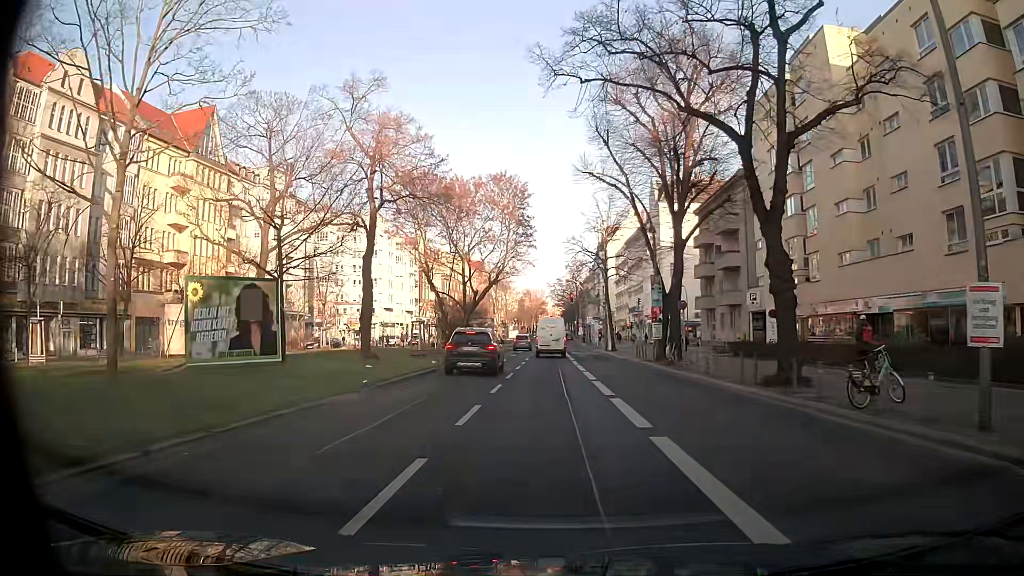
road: primary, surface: asphalt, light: Day
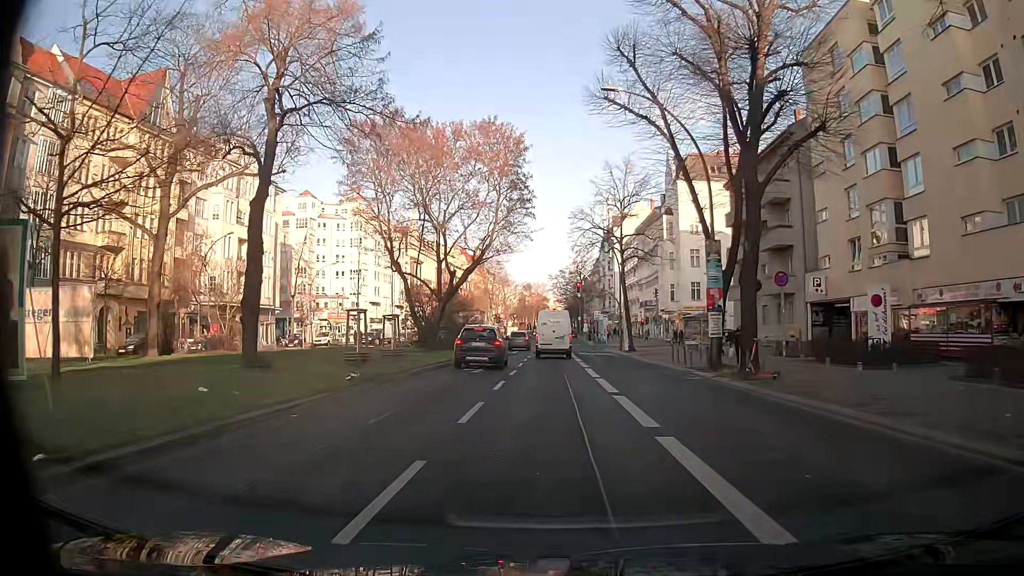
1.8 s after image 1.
(+0.1, +12.3) m; 0°
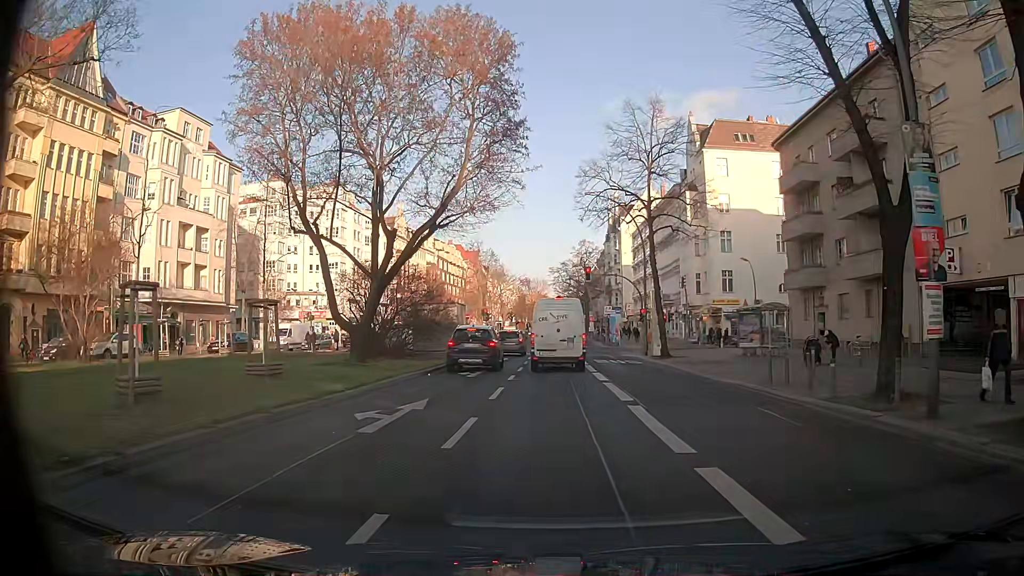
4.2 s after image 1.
(0.0, +14.1) m; +1°
